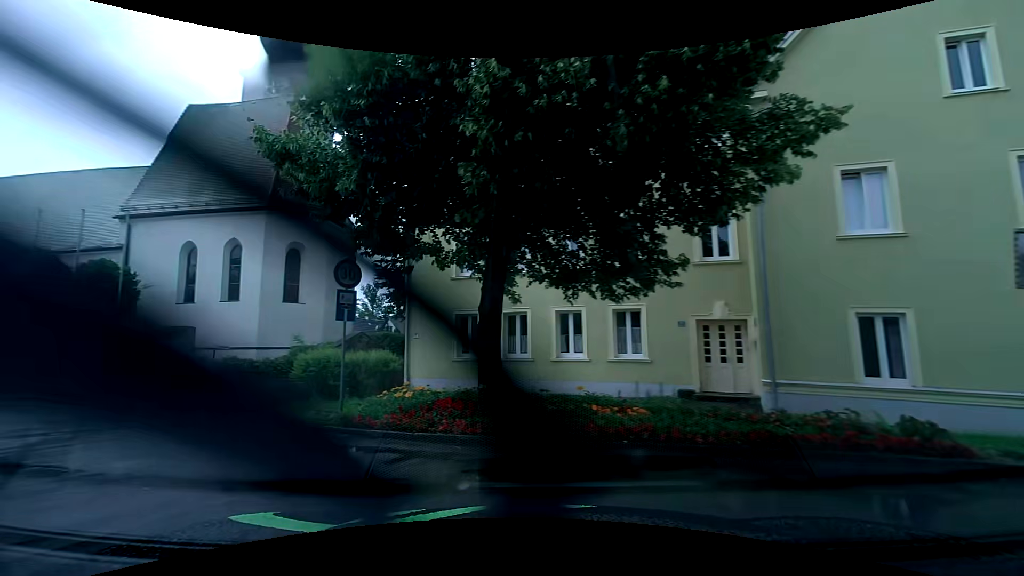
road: residential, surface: asphalt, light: Day
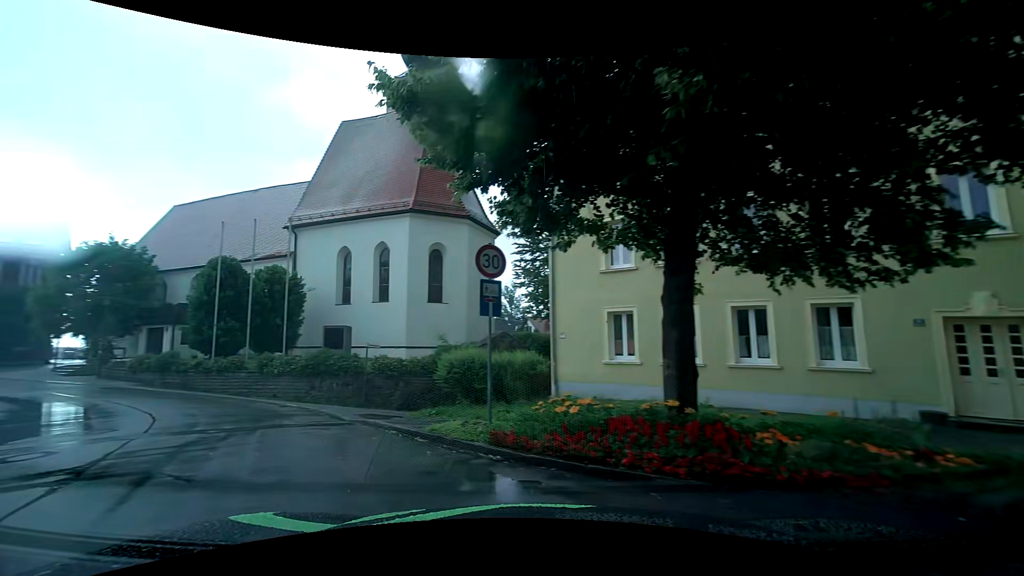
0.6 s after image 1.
(-0.3, +2.1) m; -16°
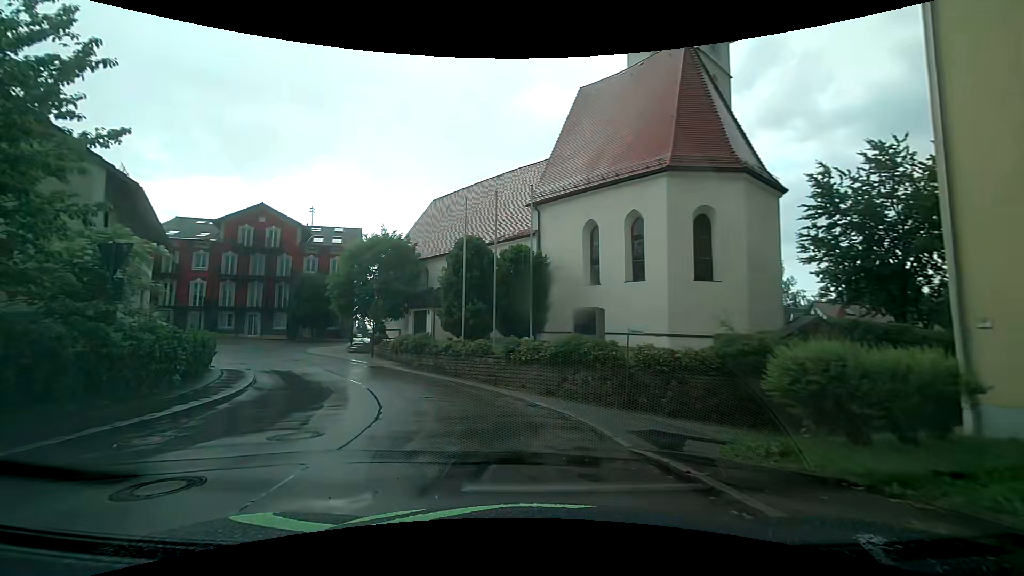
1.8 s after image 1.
(-1.4, +5.1) m; -26°
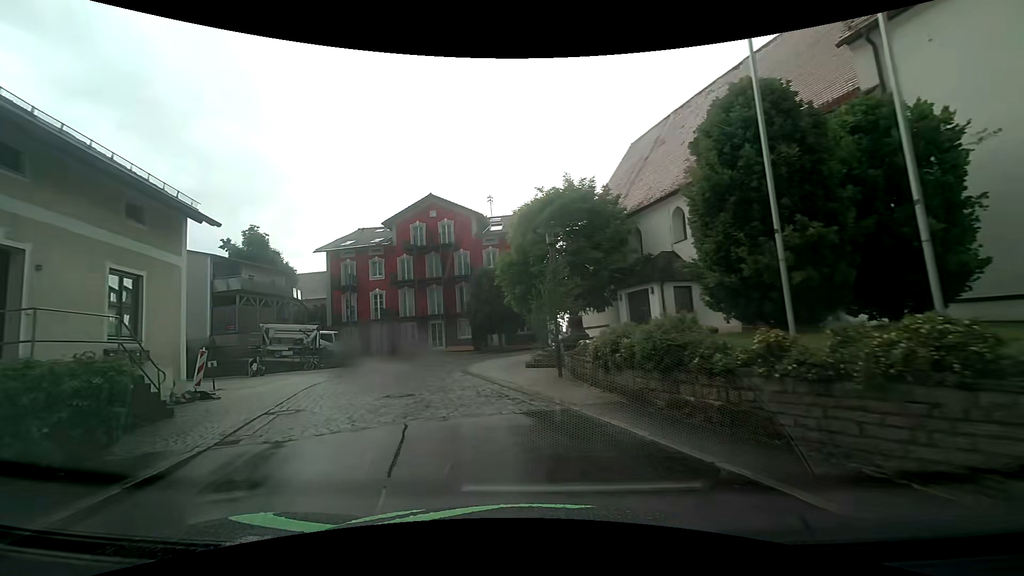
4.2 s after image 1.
(-3.2, +14.3) m; -25°
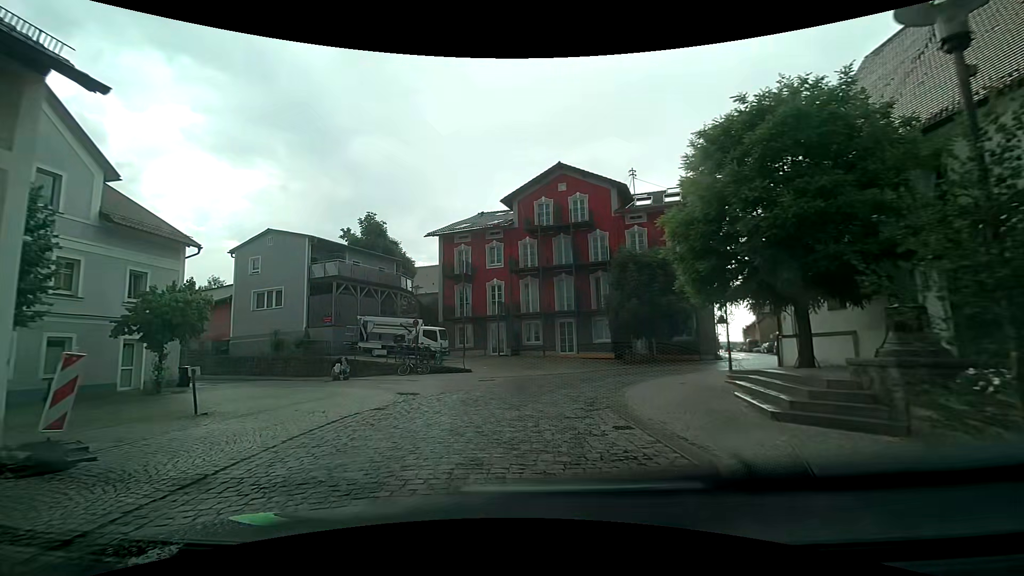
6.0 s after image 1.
(-1.1, +9.5) m; -14°
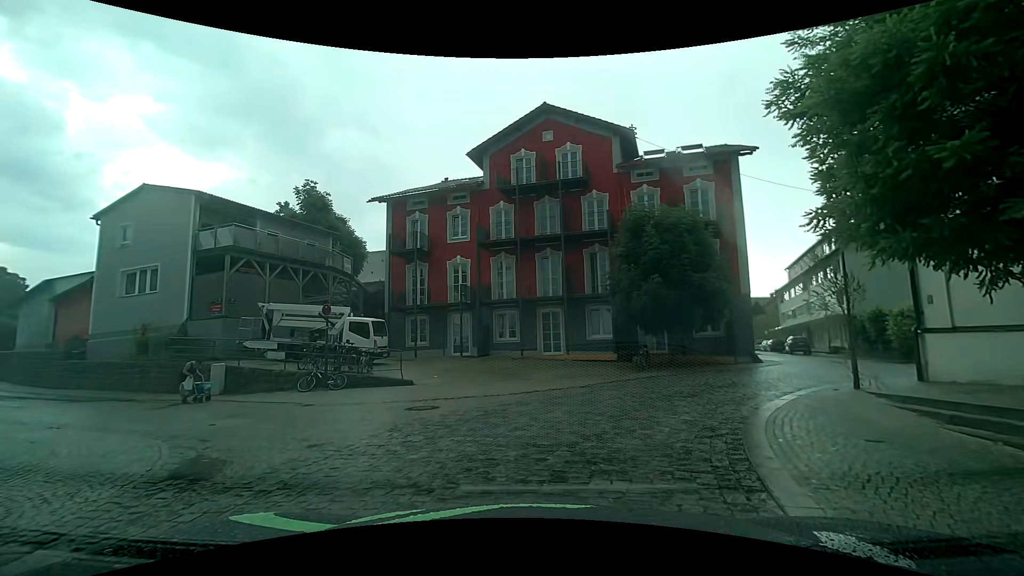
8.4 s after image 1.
(0.0, +9.2) m; +3°
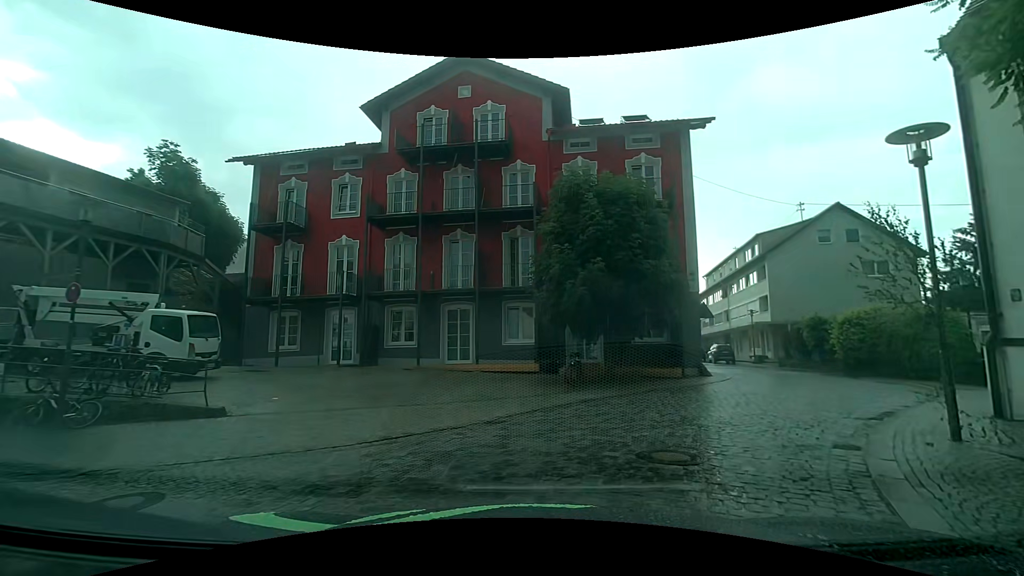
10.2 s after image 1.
(+0.4, +5.9) m; +10°
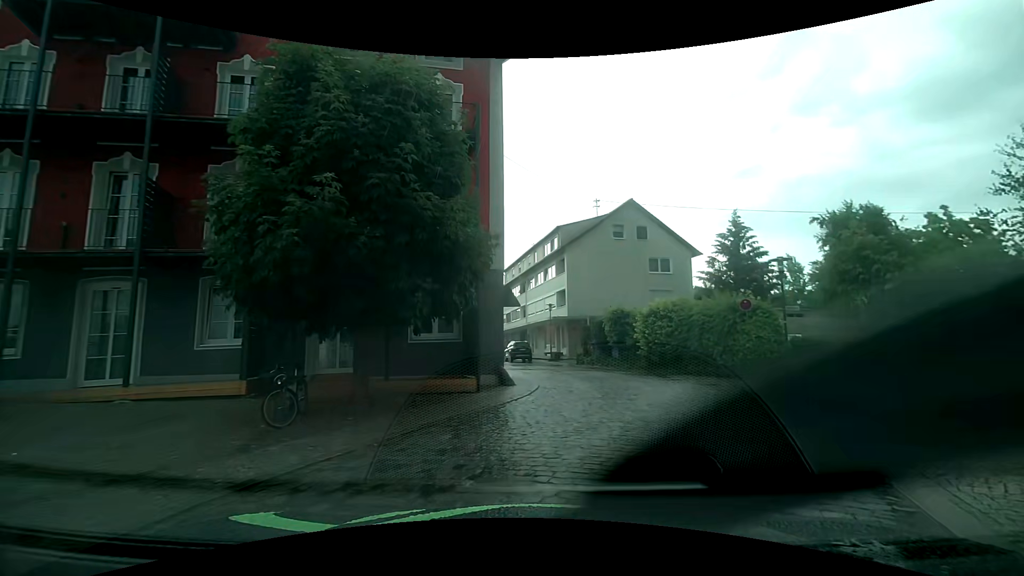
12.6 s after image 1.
(+1.1, +7.0) m; +24°
